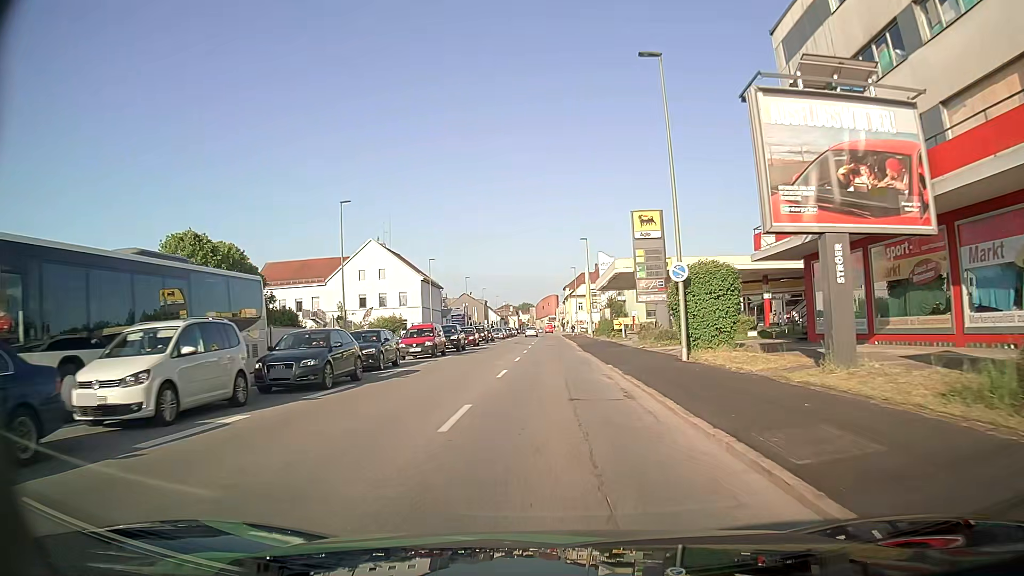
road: tertiary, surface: asphalt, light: Day
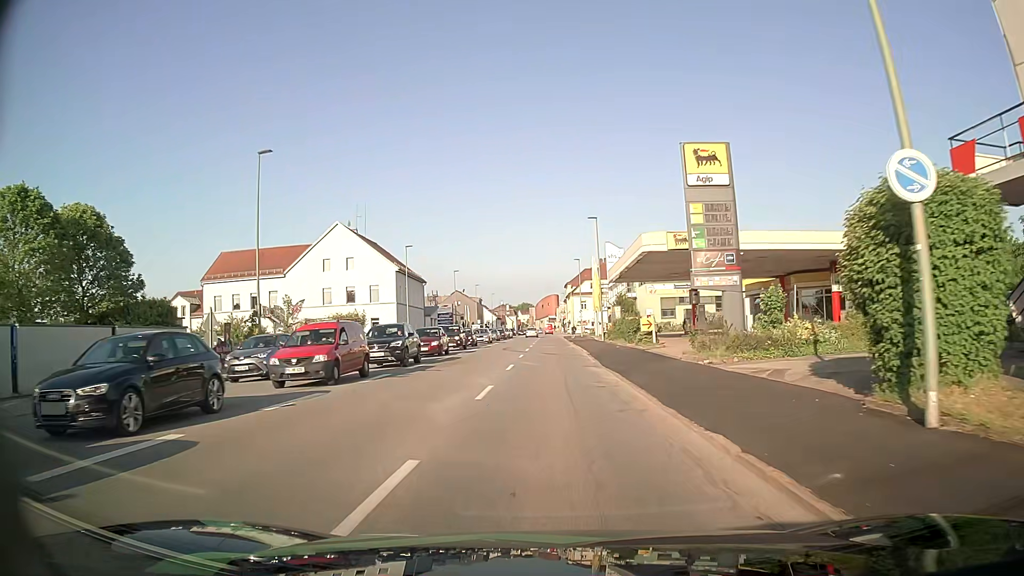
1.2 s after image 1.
(0.0, +14.2) m; 0°
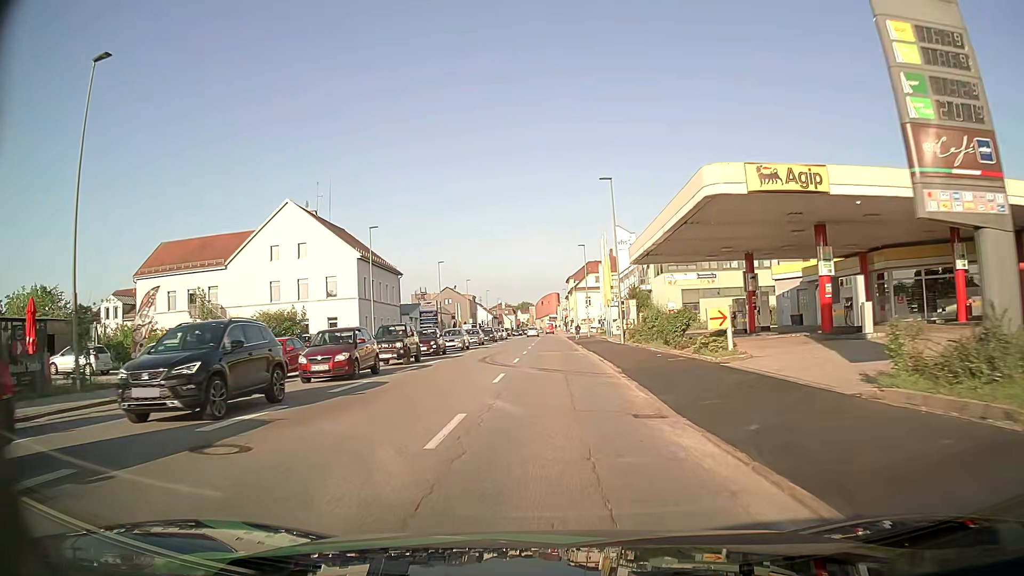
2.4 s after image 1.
(0.0, +14.5) m; 0°
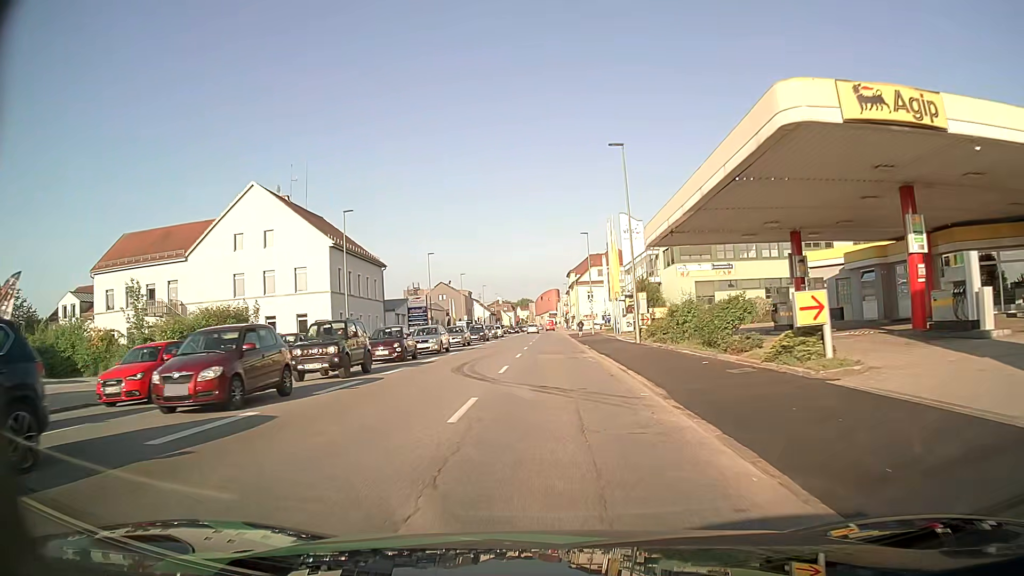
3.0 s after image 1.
(0.0, +7.3) m; 0°
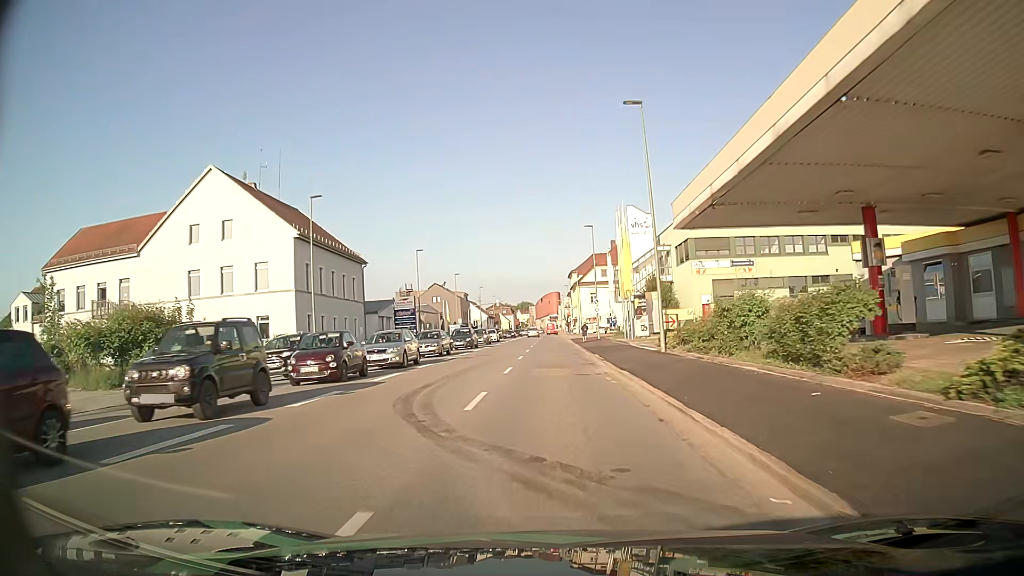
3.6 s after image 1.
(0.0, +7.3) m; -1°
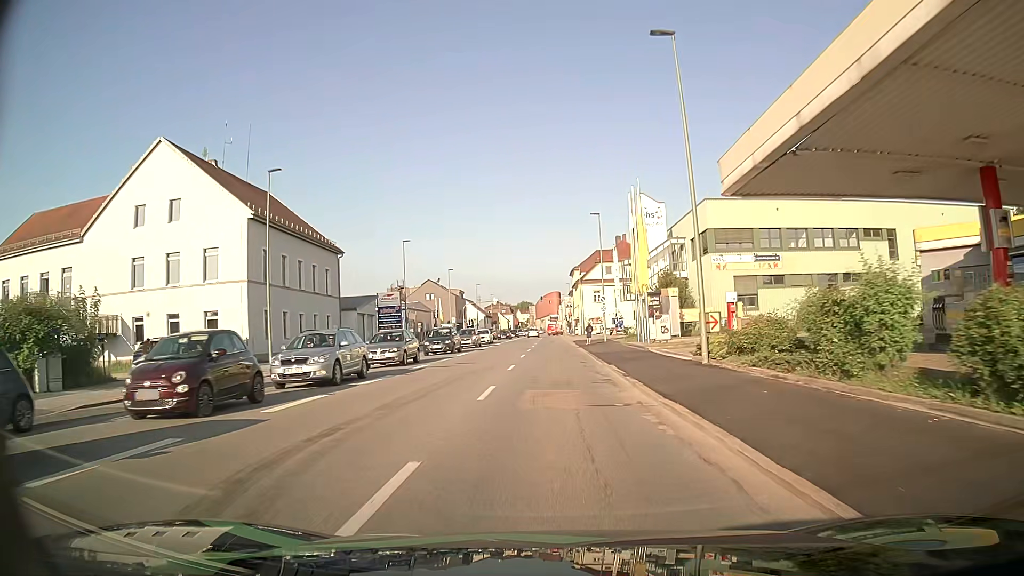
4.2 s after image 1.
(+0.1, +7.2) m; 0°
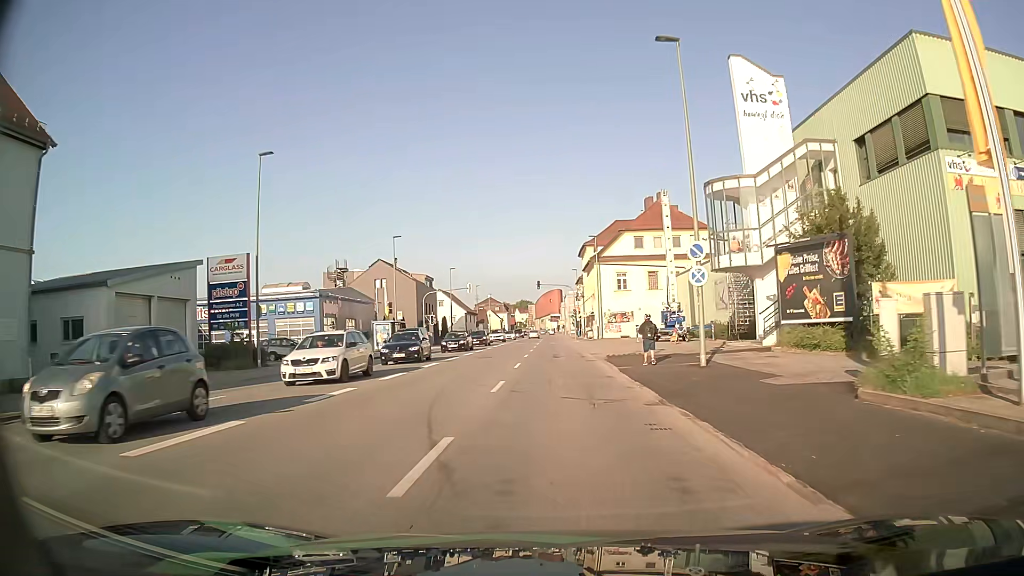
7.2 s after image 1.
(+0.1, +34.4) m; +1°
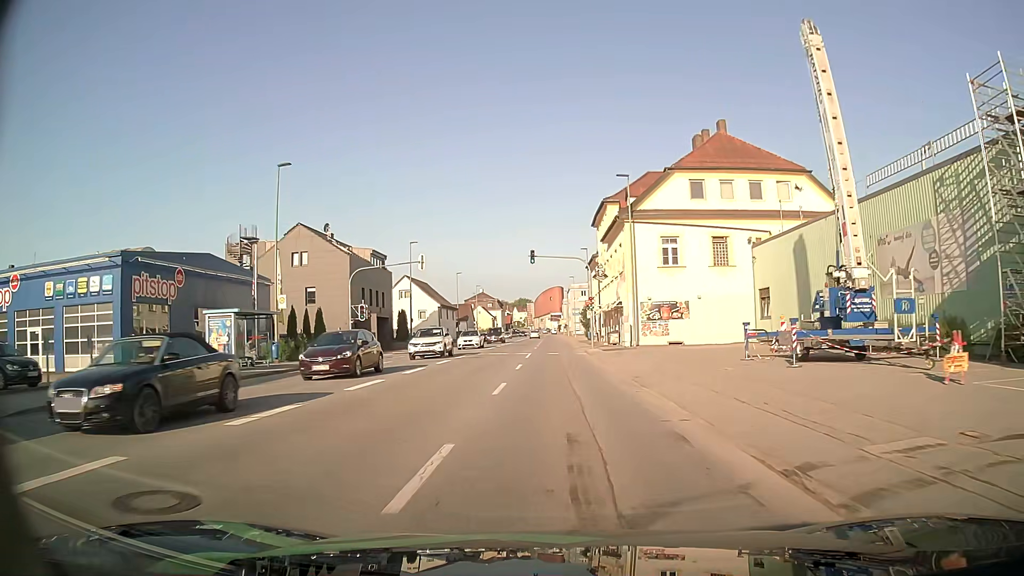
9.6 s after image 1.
(-0.1, +27.5) m; 0°
(0, +10) (0, +20) (0, +30) (0, +40) (0, +50) (0, +60) (0, +70) (0, +80) (0, +90) (0, +100) m
